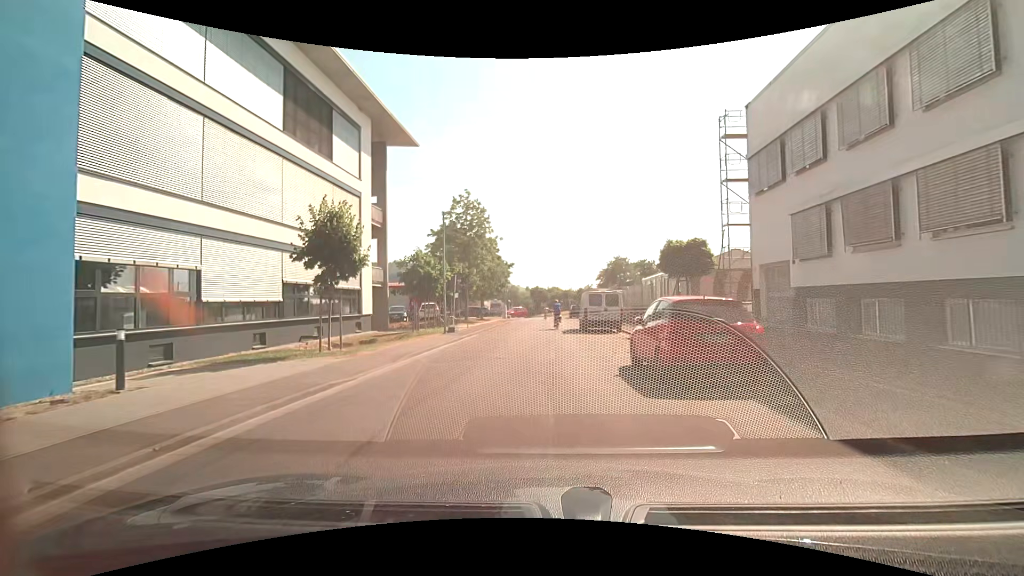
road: unclassified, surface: asphalt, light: Day
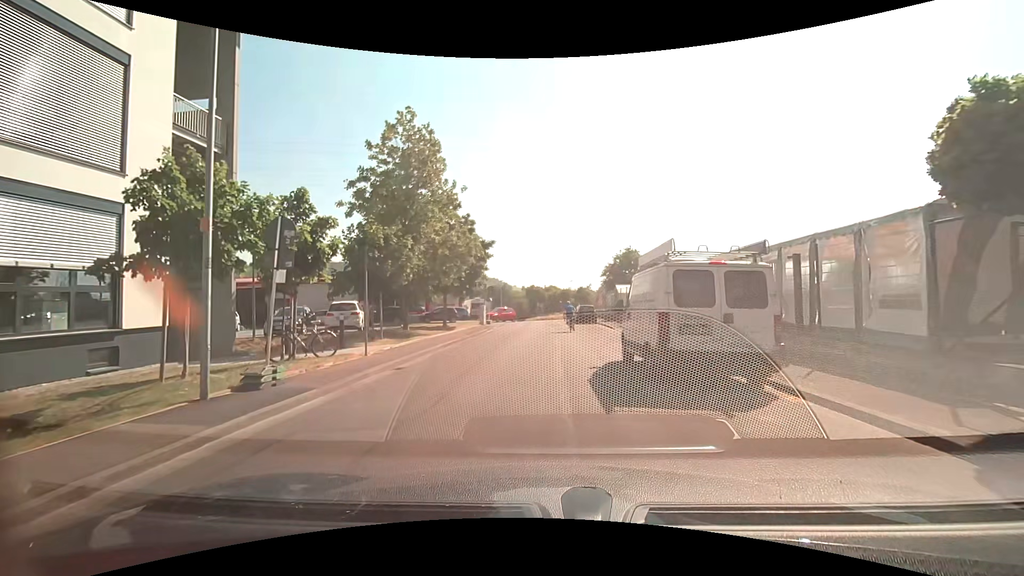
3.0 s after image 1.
(-0.2, +17.1) m; -1°
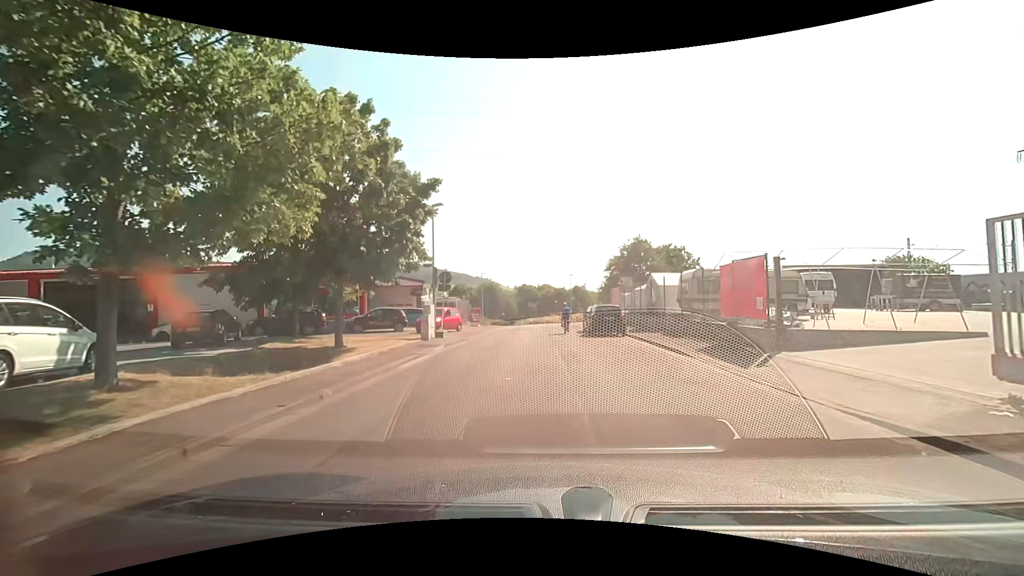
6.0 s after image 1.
(0.0, +16.4) m; +1°
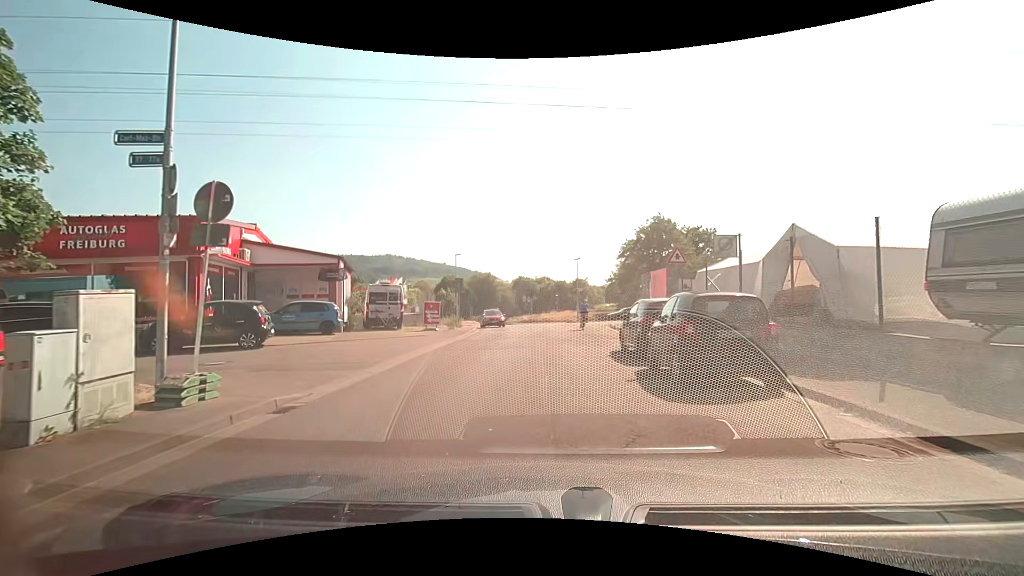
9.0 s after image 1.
(-0.1, +15.9) m; 0°
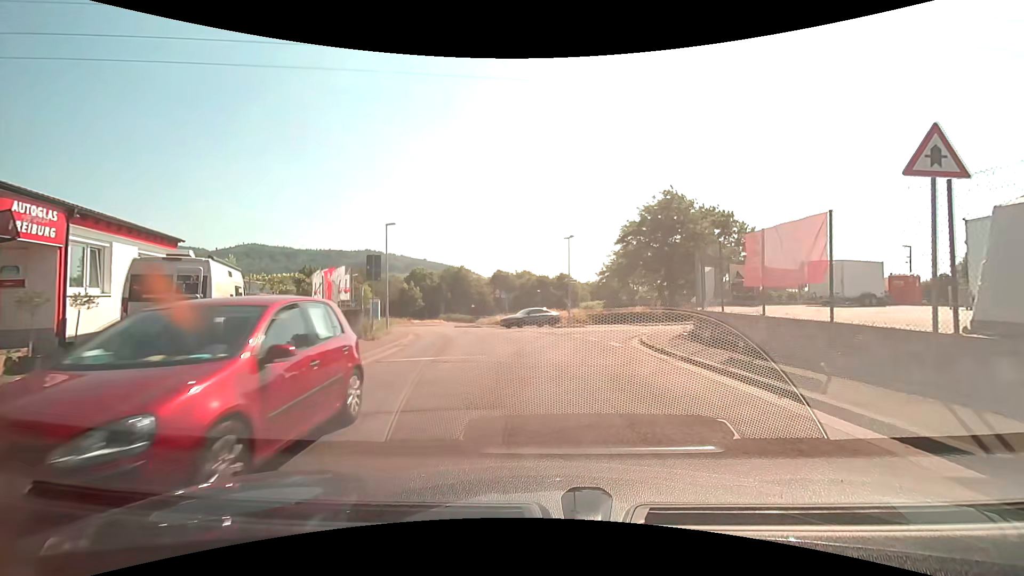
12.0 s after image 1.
(0.0, +14.4) m; +2°
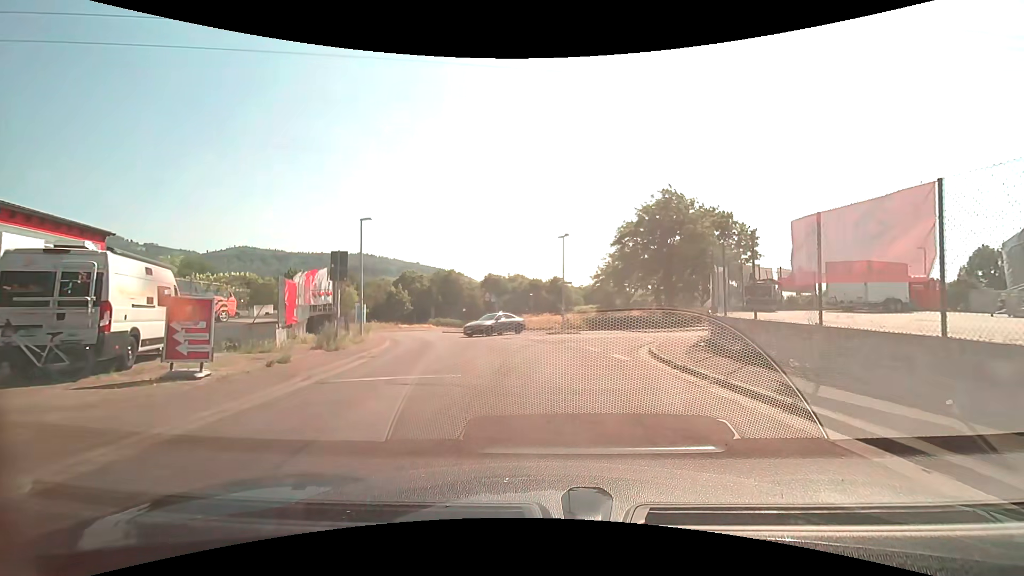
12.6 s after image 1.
(0.0, +2.7) m; 0°
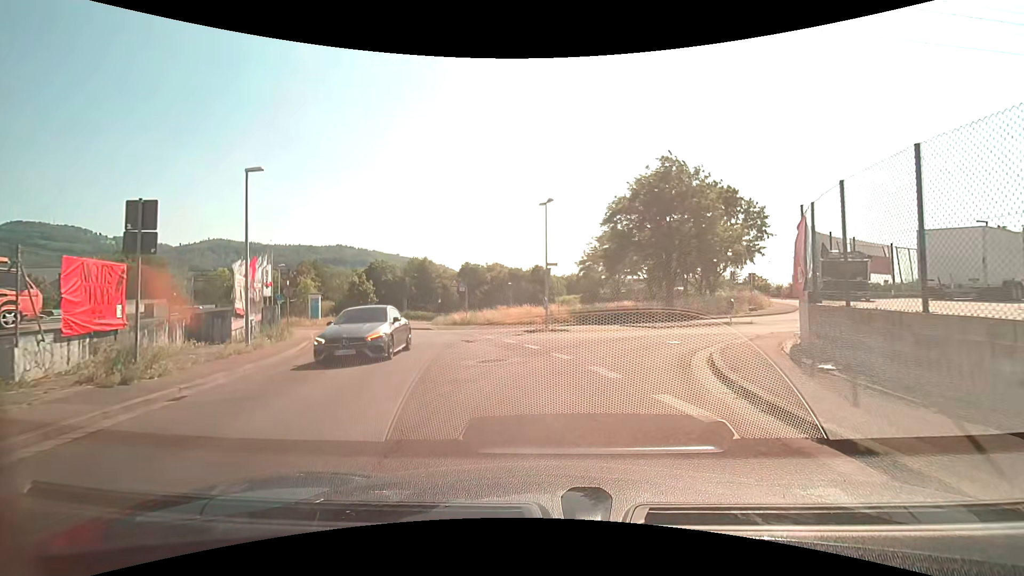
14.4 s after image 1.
(+0.2, +7.8) m; +1°
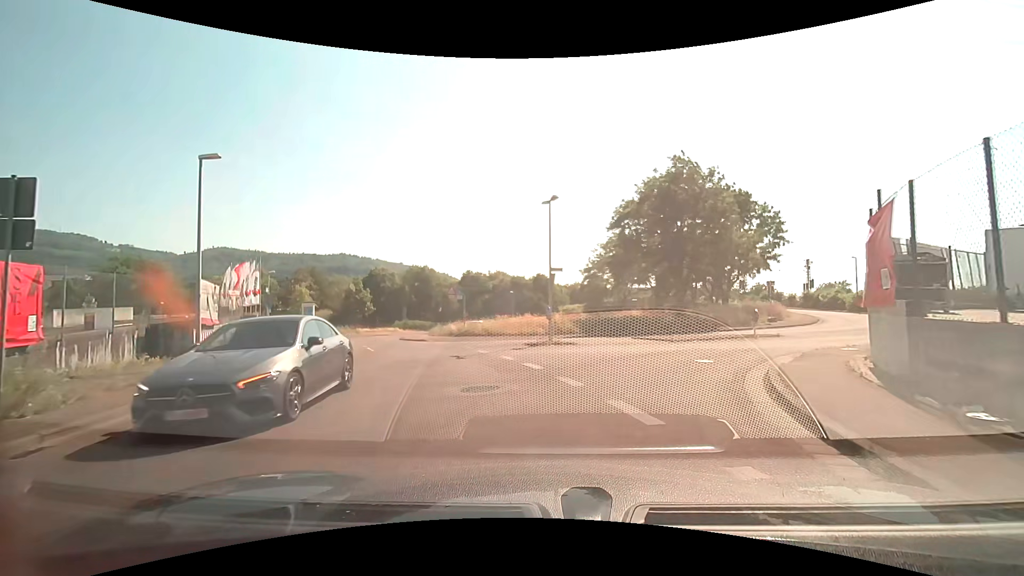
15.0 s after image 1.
(+0.1, +2.6) m; 0°
(-1, +10) (-4, +19) (-8, +29) (-11, +38) (-14, +48) (-14, +57) (-11, +67) (-5, +74) (+4, +80) (+12, +85) m
